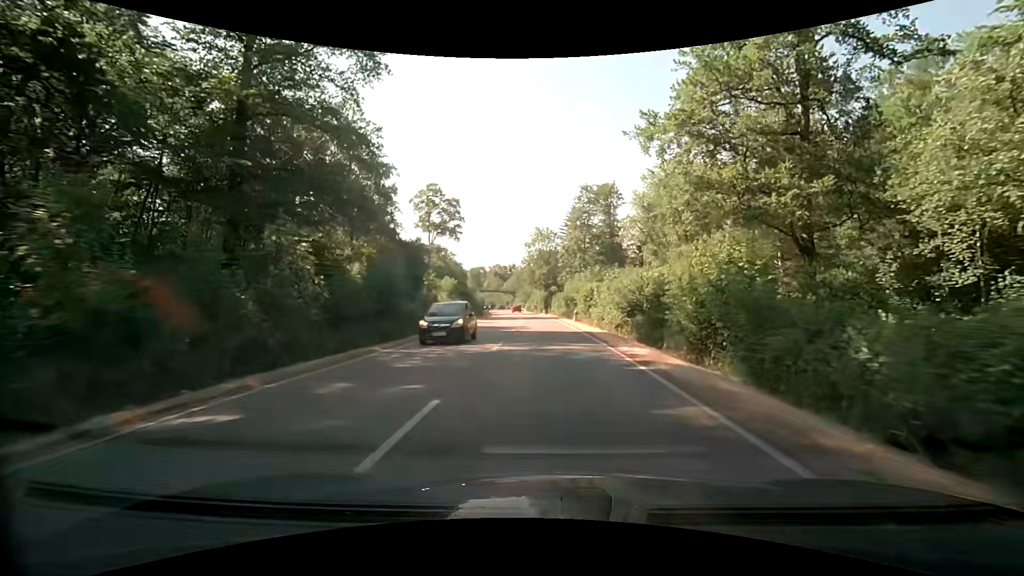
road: secondary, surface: asphalt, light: Day
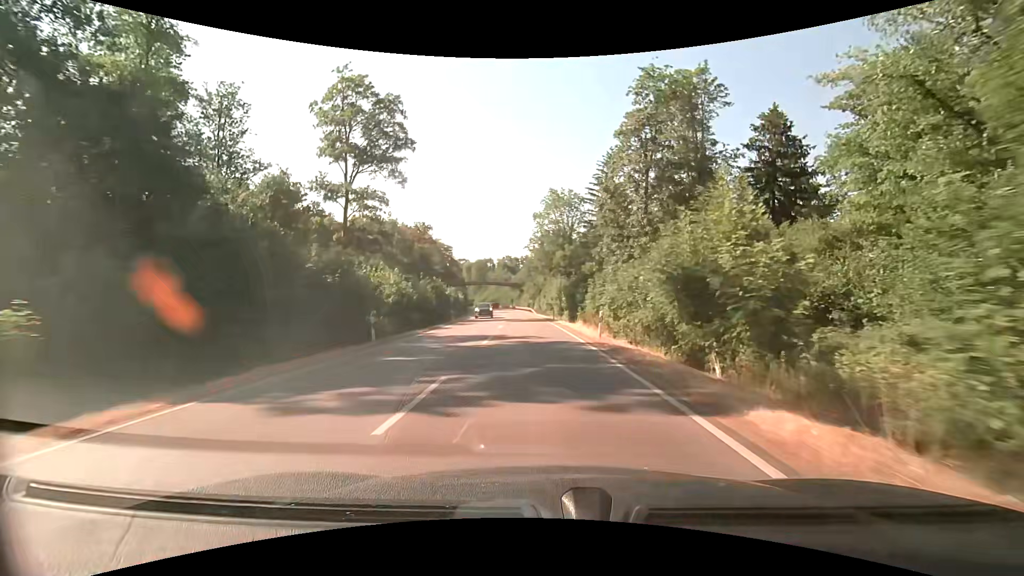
(-0.5, +45.8) m; -2°
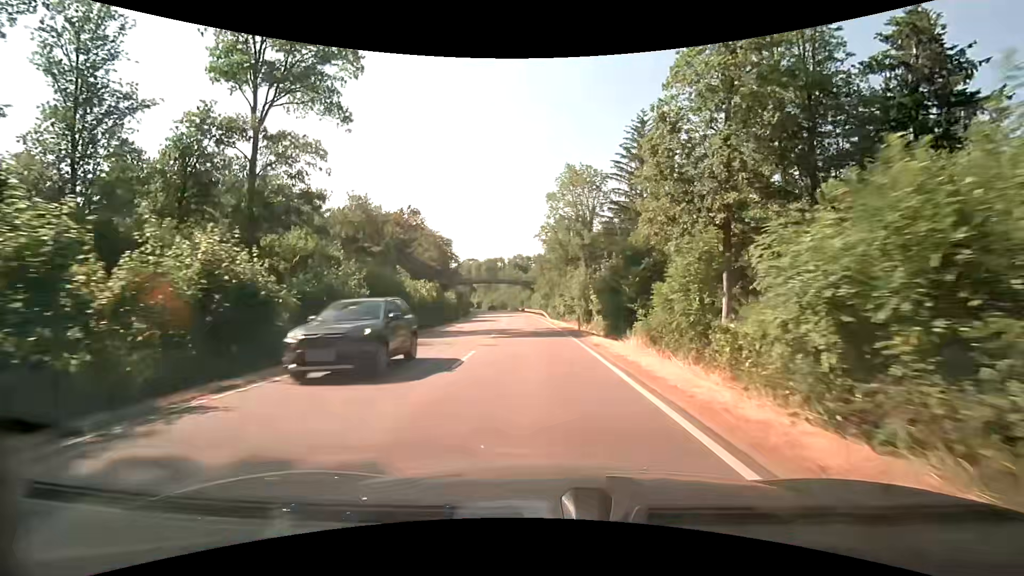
(-0.2, +18.1) m; -1°
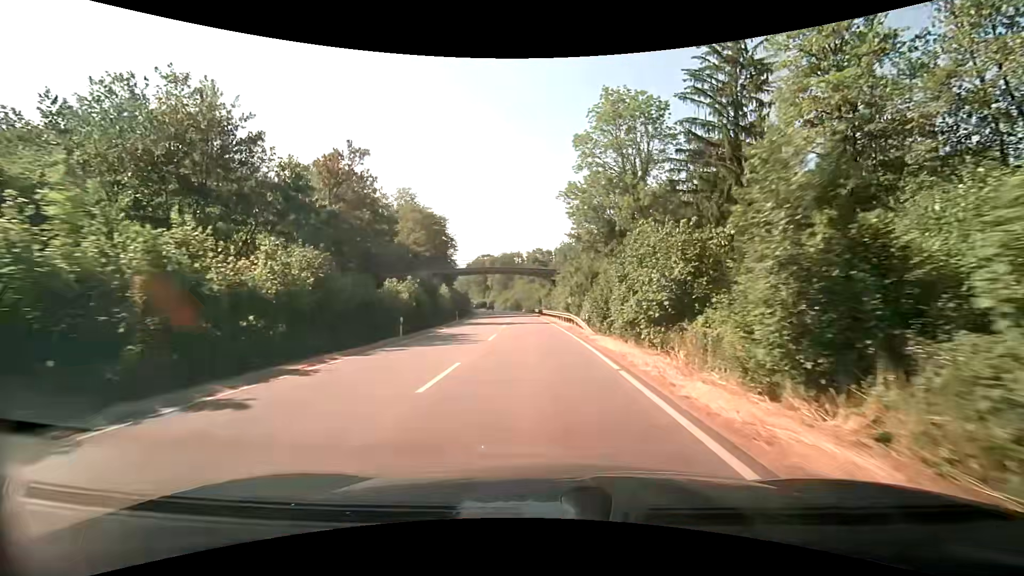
(-0.8, +27.7) m; -2°
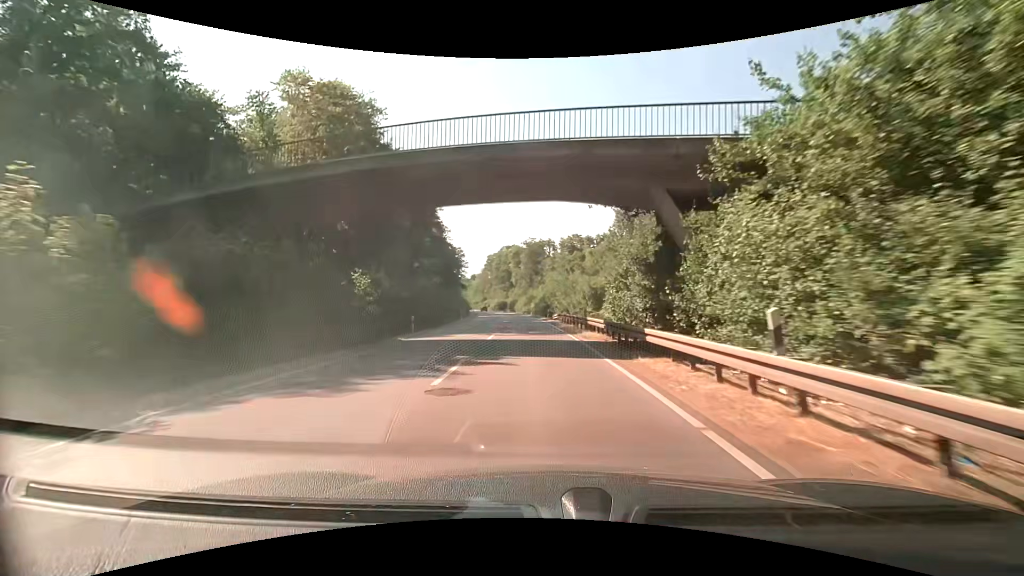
(-1.9, +47.4) m; -4°
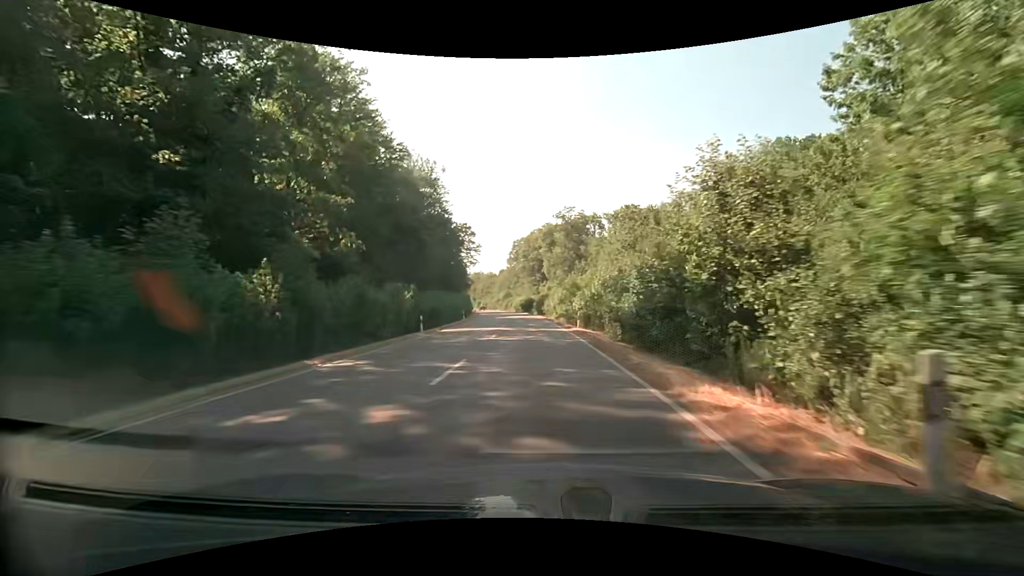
(-1.8, +48.3) m; -4°
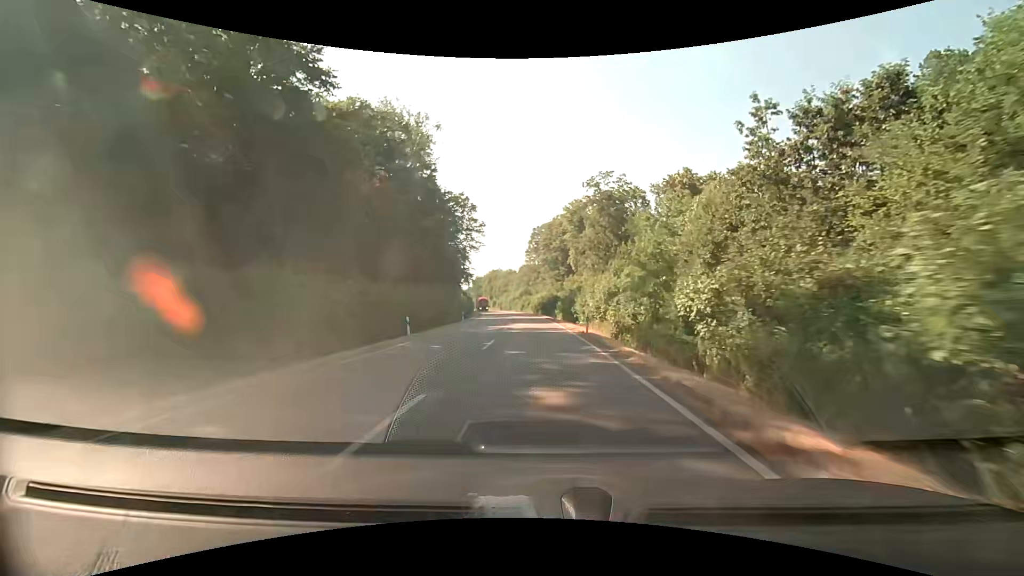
(-0.7, +28.9) m; -3°
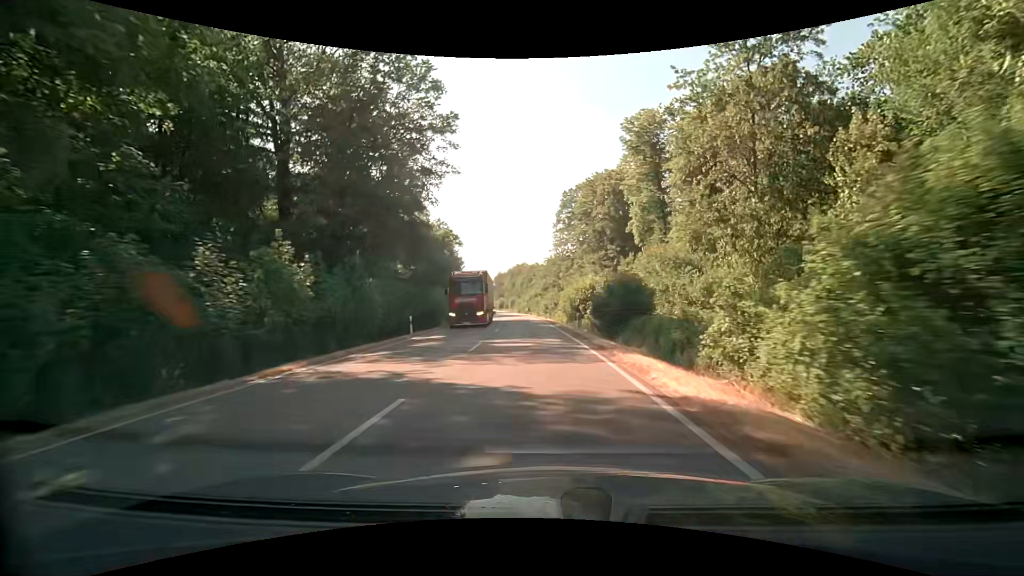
(-1.4, +48.6) m; -3°
(0, +10) (0, +20) (-1, +30) (-1, +40) (-2, +50) (-3, +60) (-4, +70) (-5, +80) (-6, +90) (-7, +100) m
